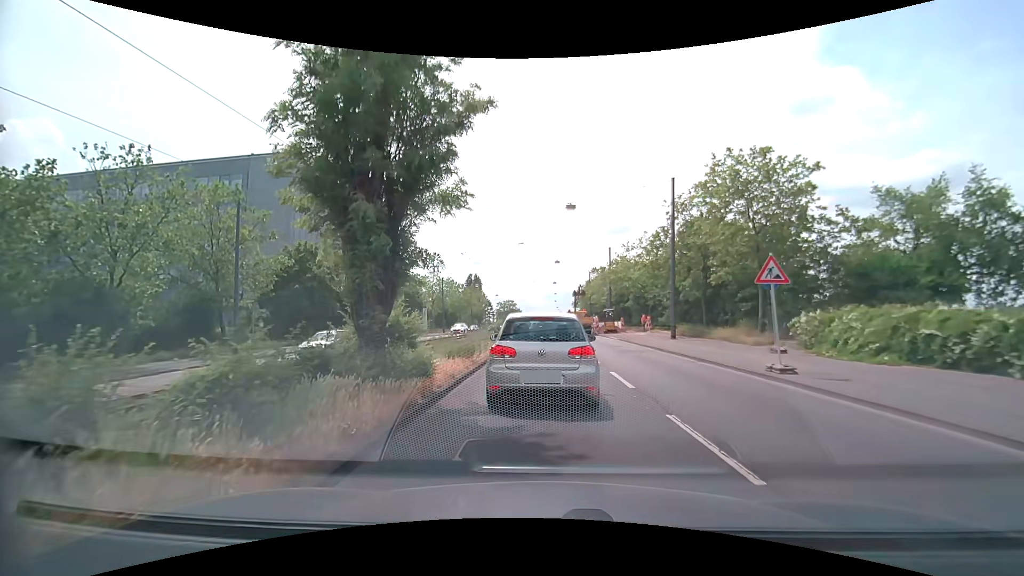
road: primary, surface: asphalt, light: Day
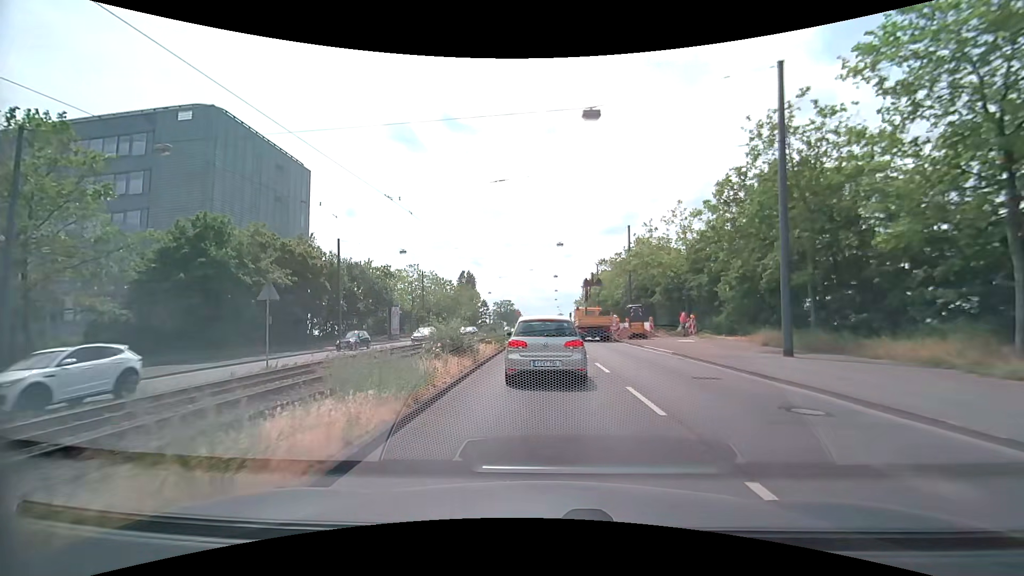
(0.0, +15.2) m; 0°
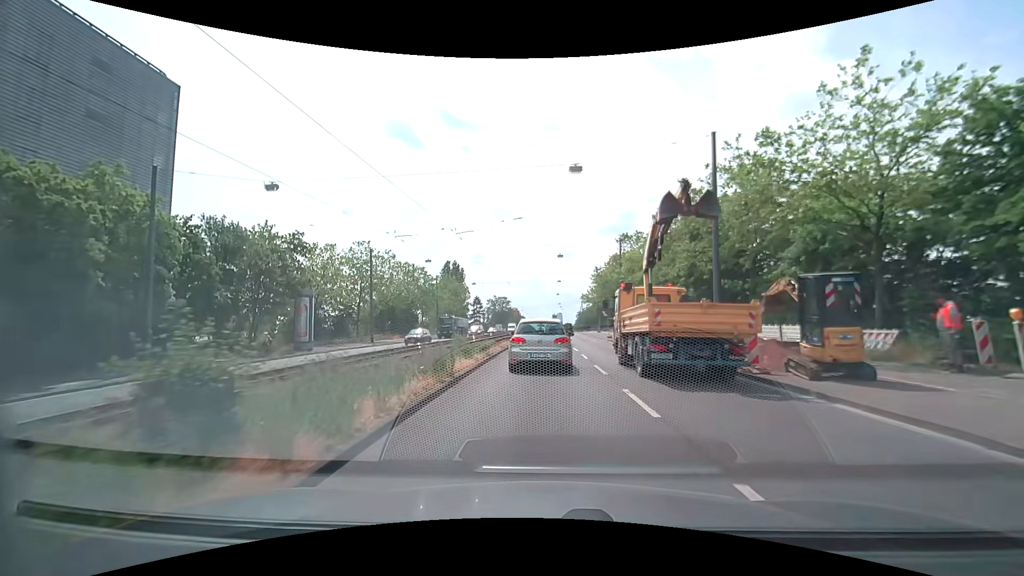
(0.0, +24.4) m; 0°
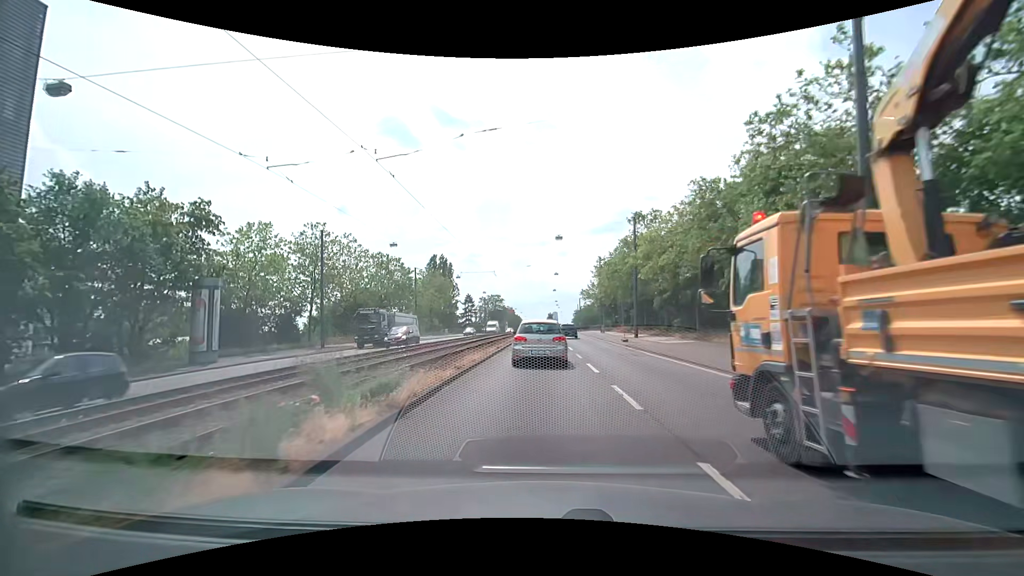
(+0.1, +11.5) m; +1°
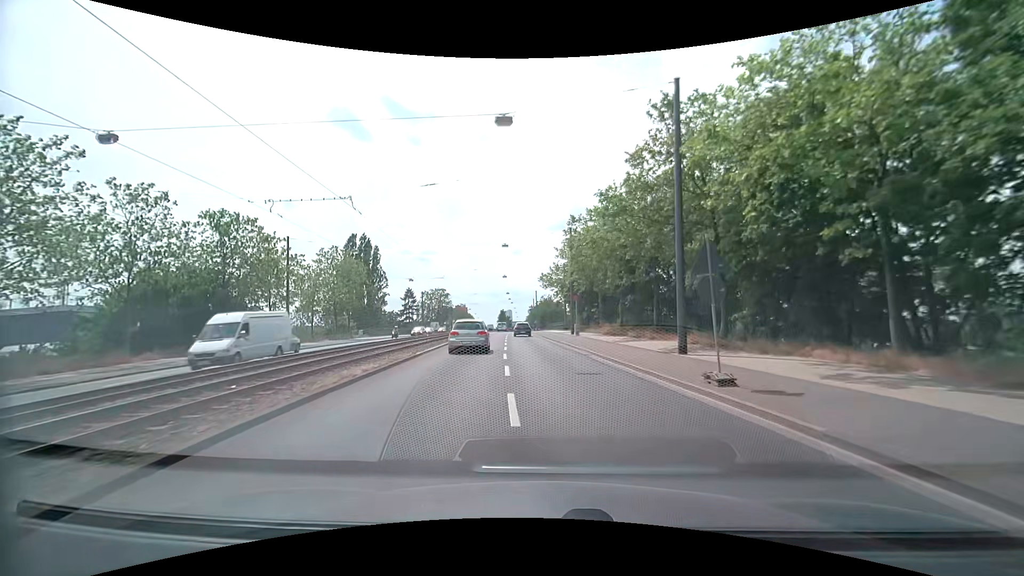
(+0.9, +25.7) m; +5°
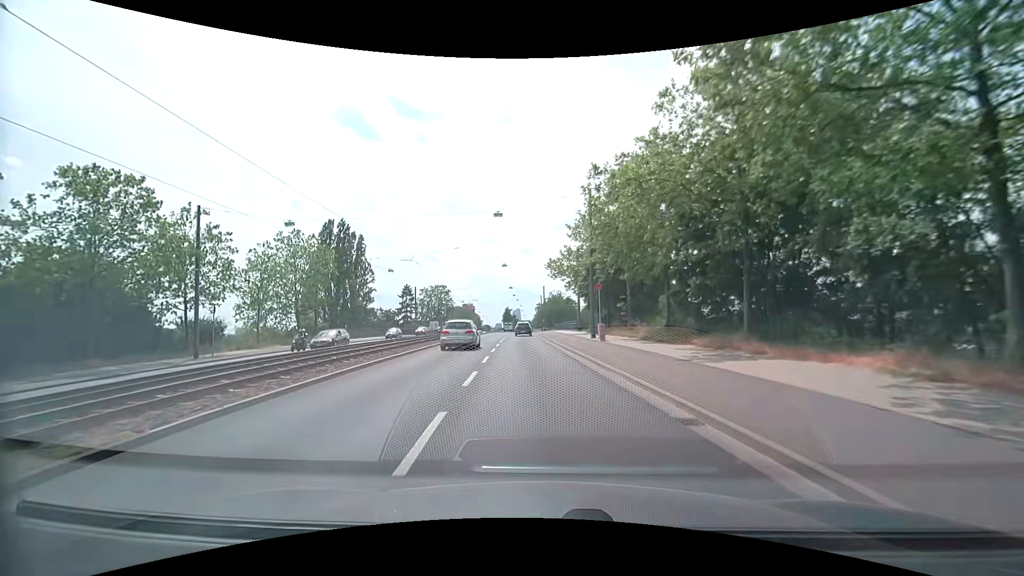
(0.0, +14.0) m; -1°
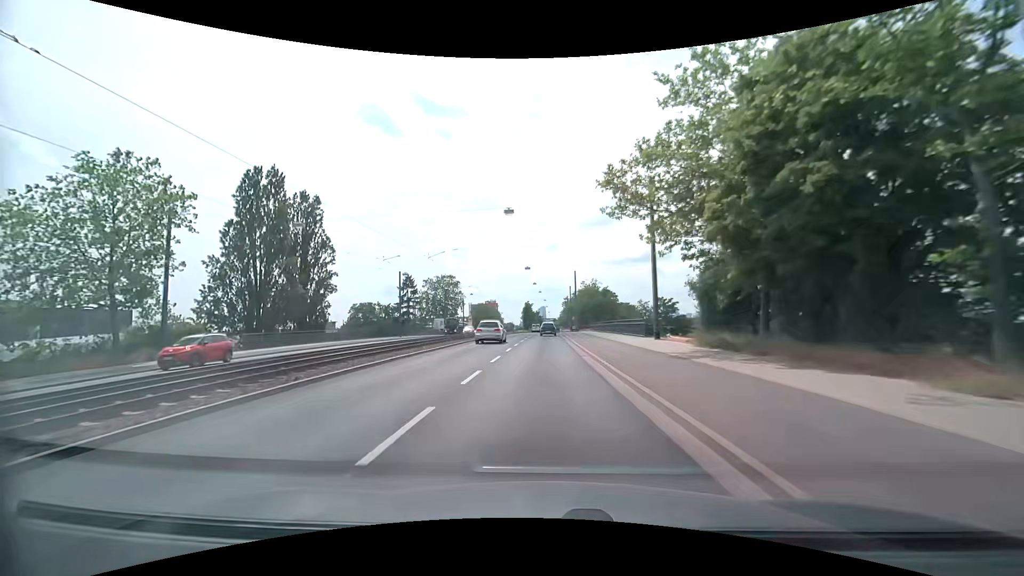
(-1.0, +30.0) m; -3°
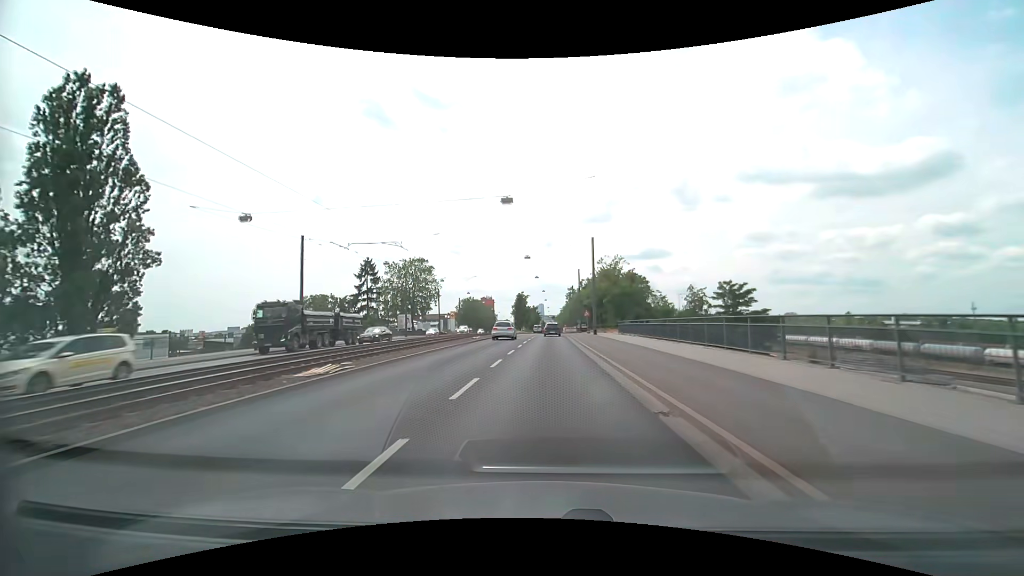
(-0.2, +32.4) m; 0°
(0, +10) (0, +20) (0, +30) (0, +40) (0, +50) (+1, +60) (+1, +70) (+1, +80) (+1, +90) (+1, +100) m
